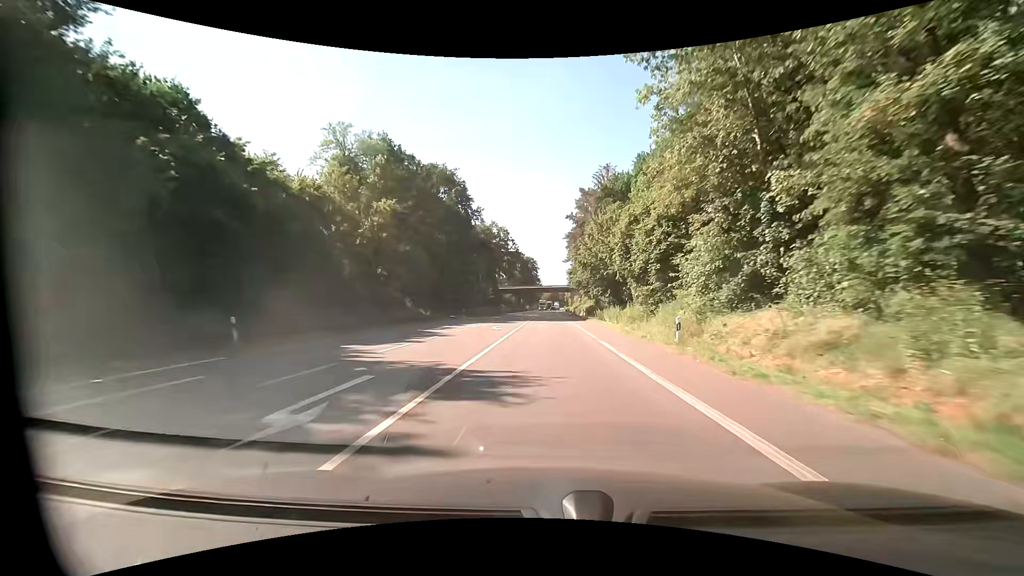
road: primary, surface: asphalt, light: Day
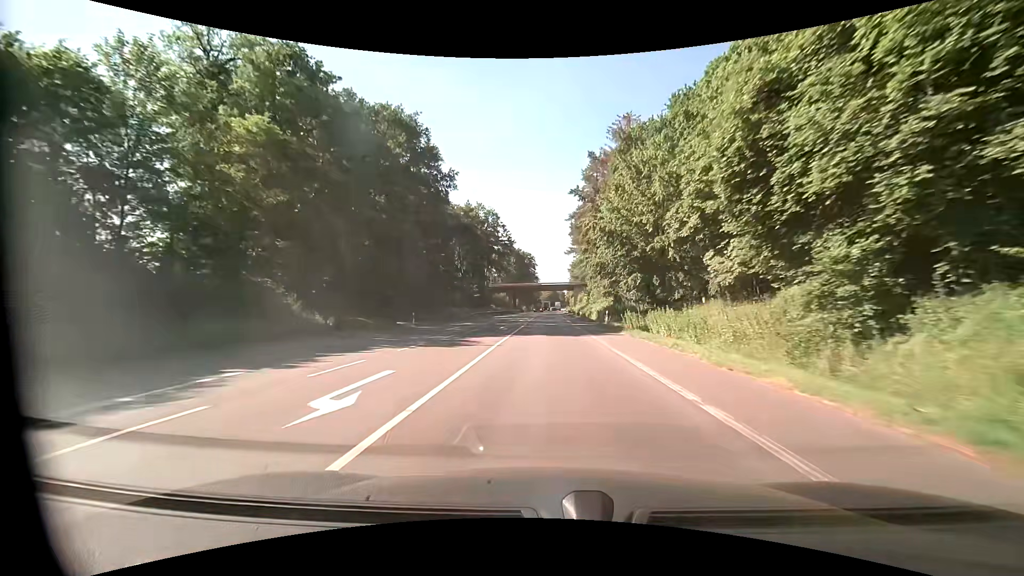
(0.0, +23.2) m; 0°
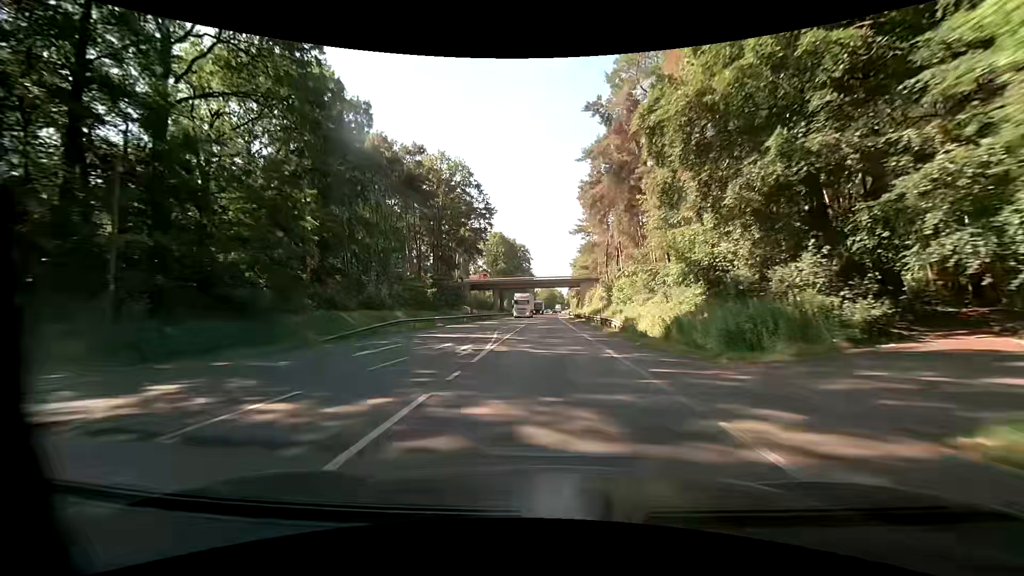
(0.0, +34.9) m; 0°
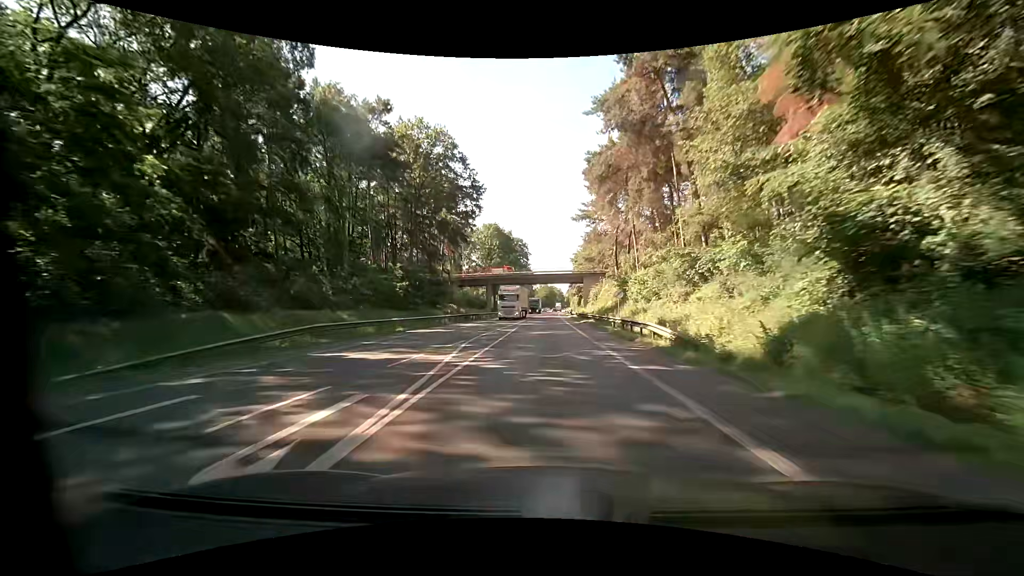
(0.0, +11.6) m; 0°
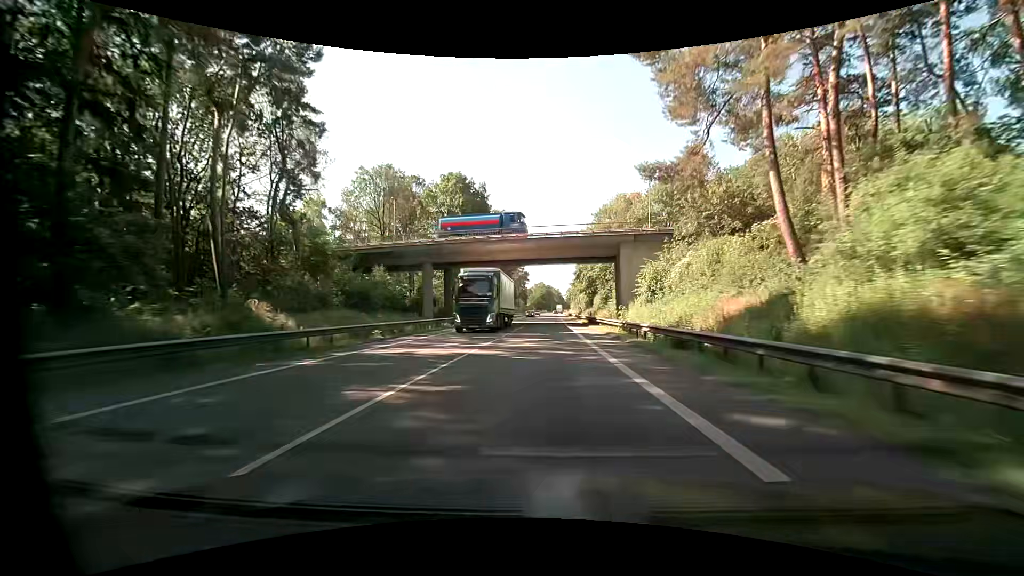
(0.0, +48.2) m; +1°
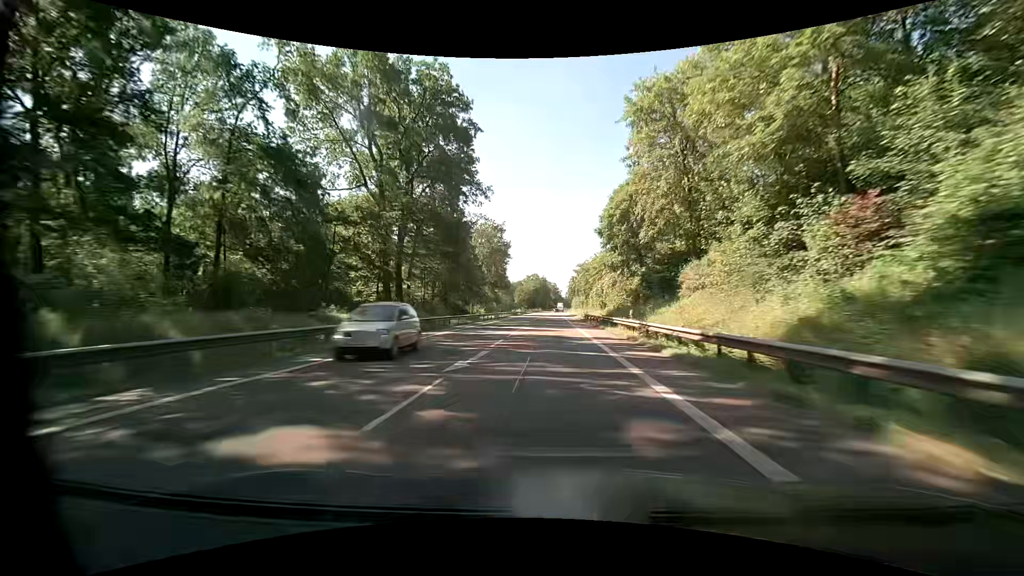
(-0.1, +68.2) m; 0°
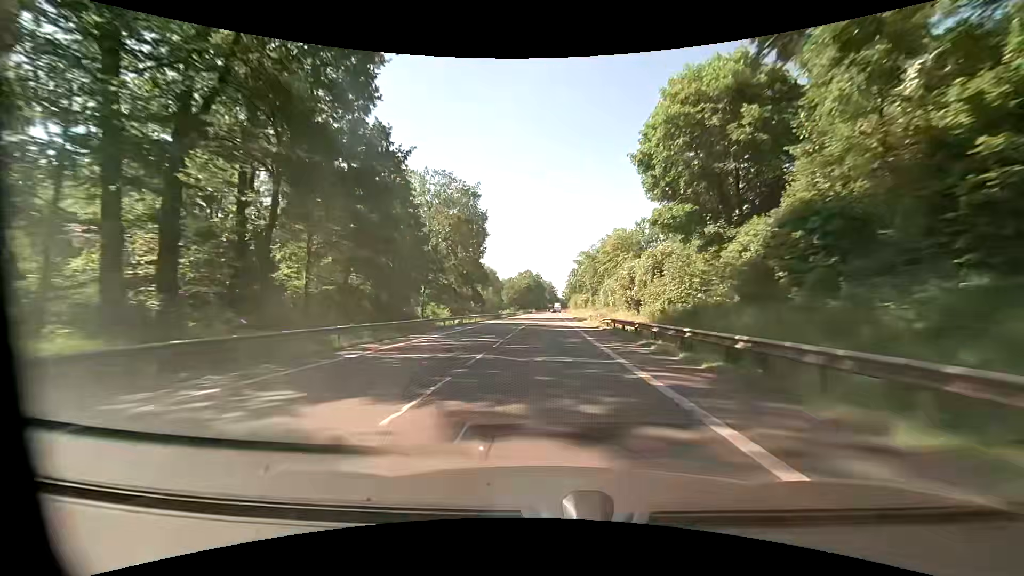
(+0.1, +29.7) m; 0°
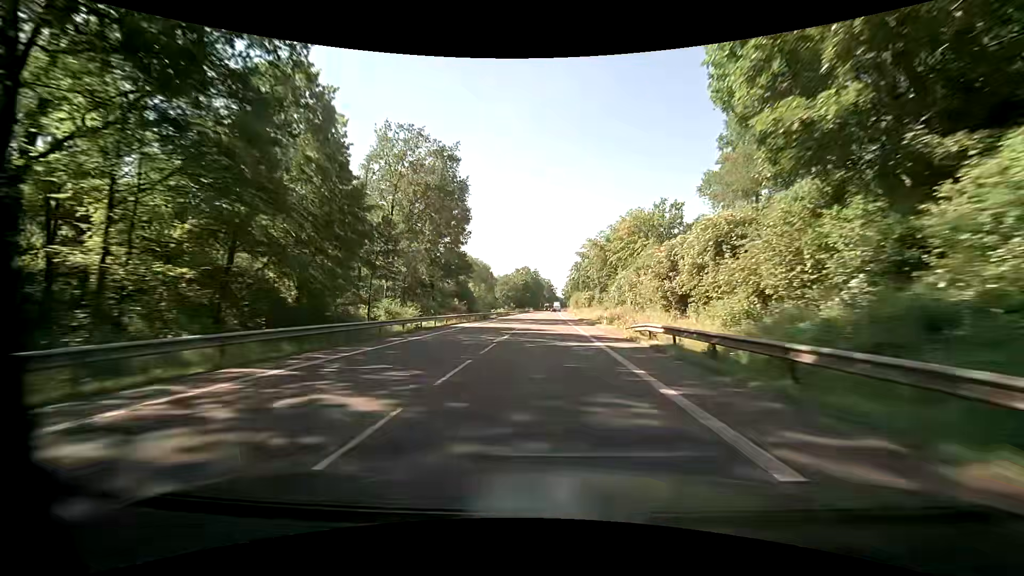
(0.0, +15.3) m; 0°
(0, +10) (0, +20) (0, +30) (0, +40) (0, +50) (0, +60) (0, +70) (+1, +80) (+1, +90) (+1, +100) m
